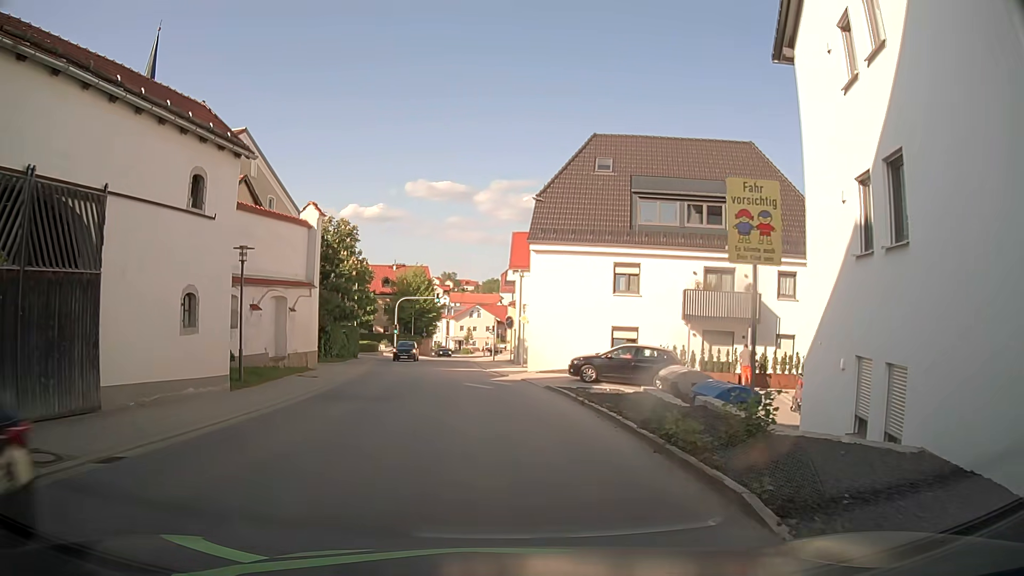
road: tertiary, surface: asphalt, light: Day
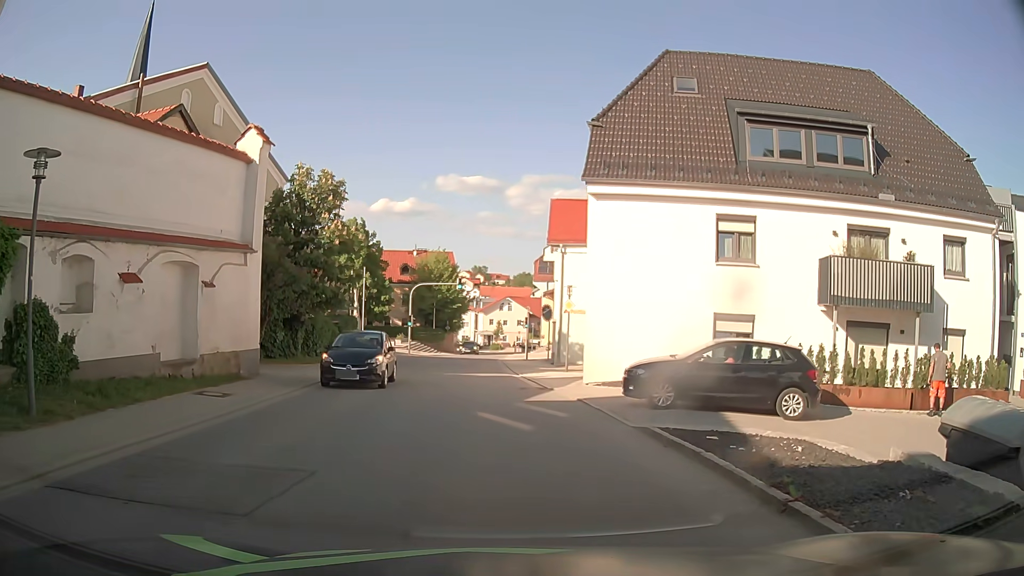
(-0.2, +9.8) m; -3°
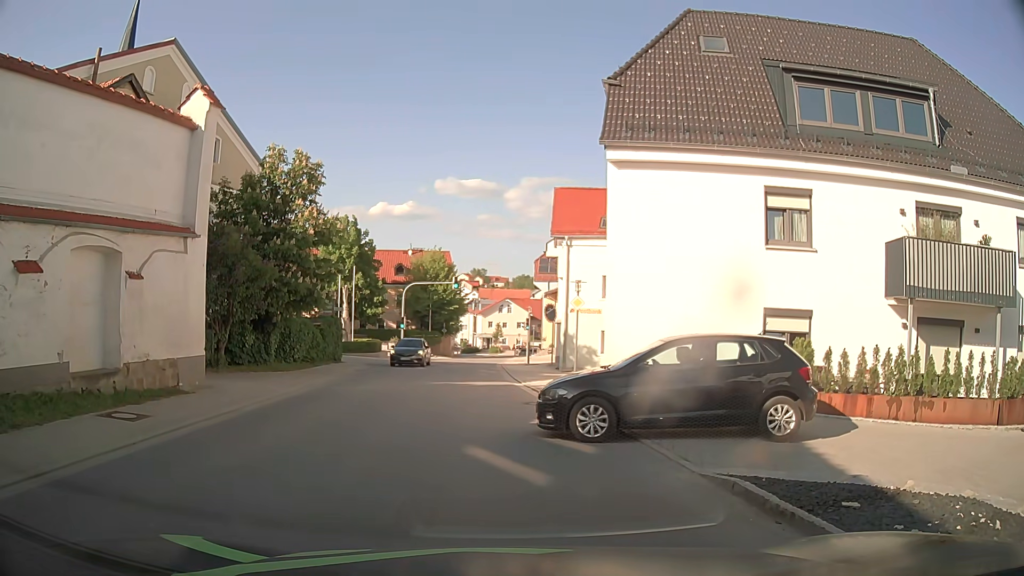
(+0.1, +3.4) m; 0°
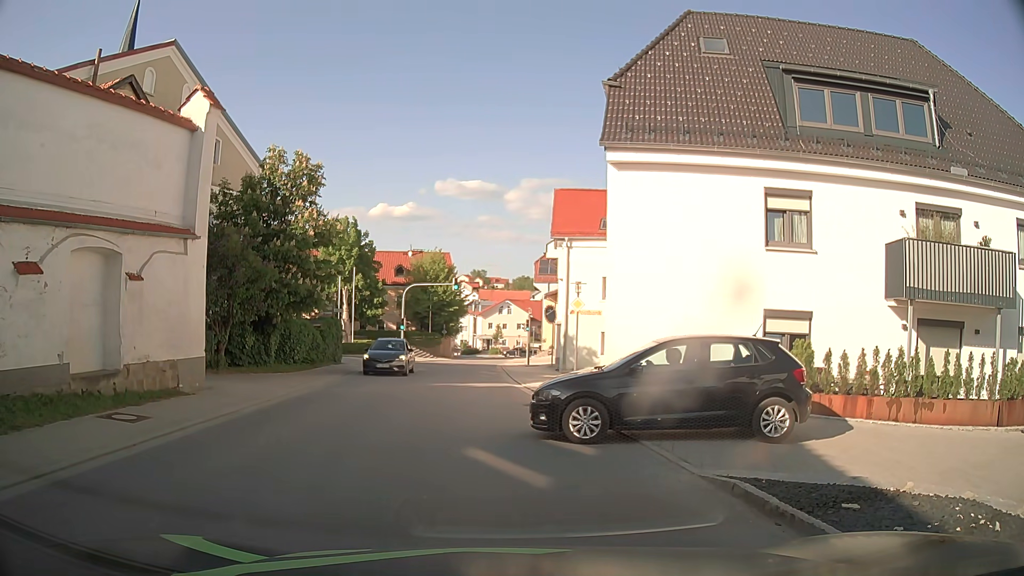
(0.0, 0.0) m; 0°
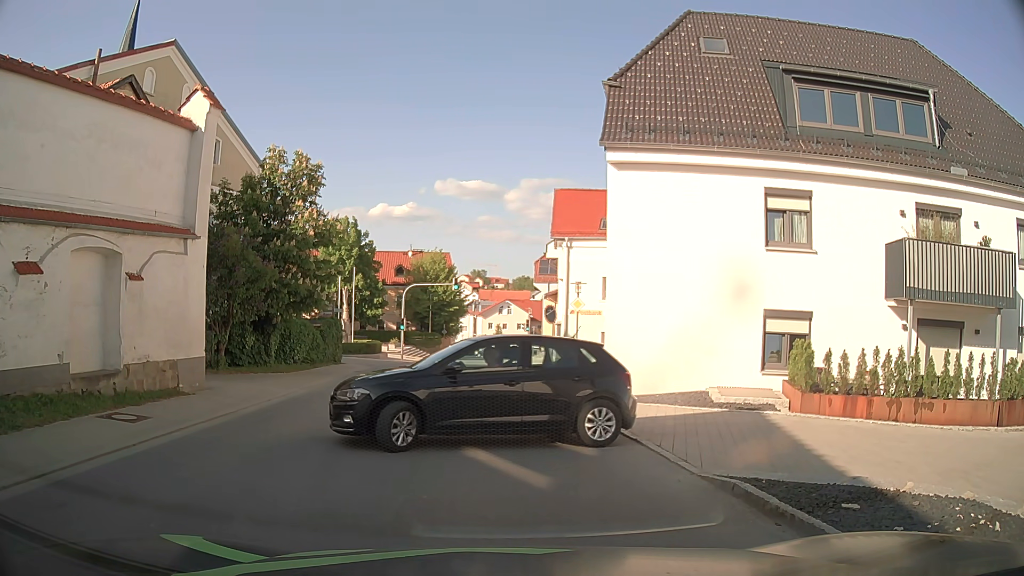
(0.0, +0.1) m; 0°
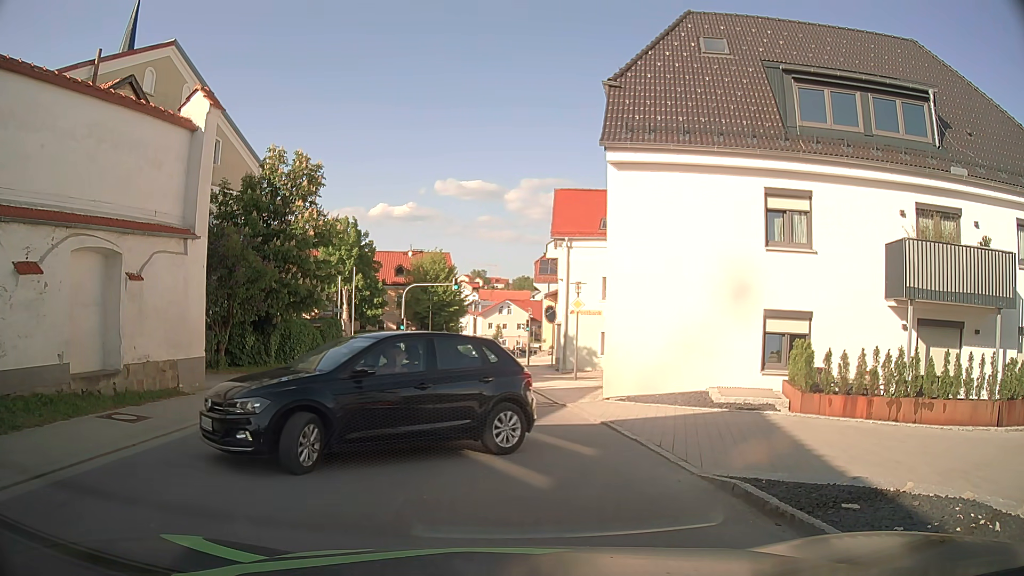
(0.0, 0.0) m; 0°
